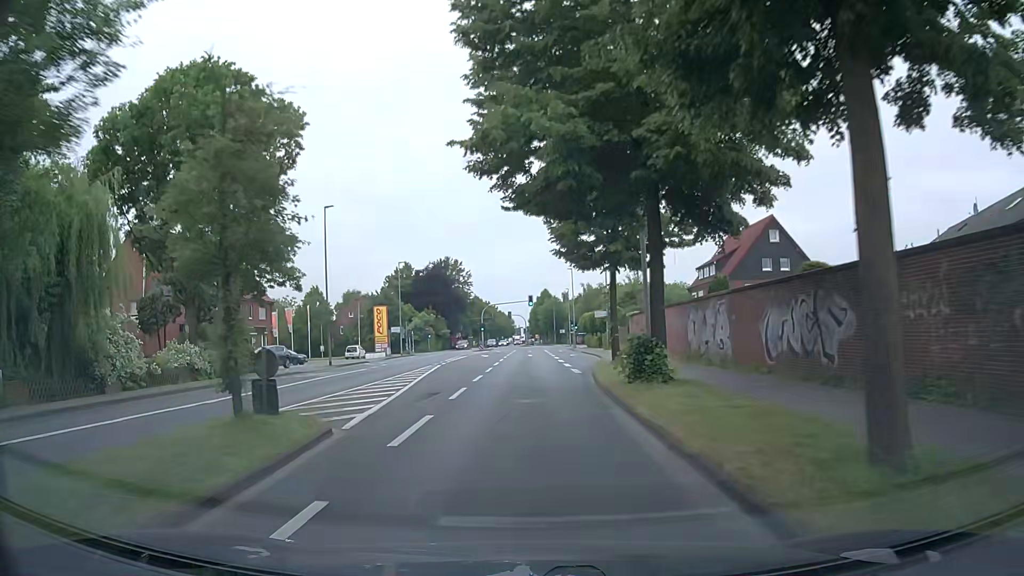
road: secondary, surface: asphalt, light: Day
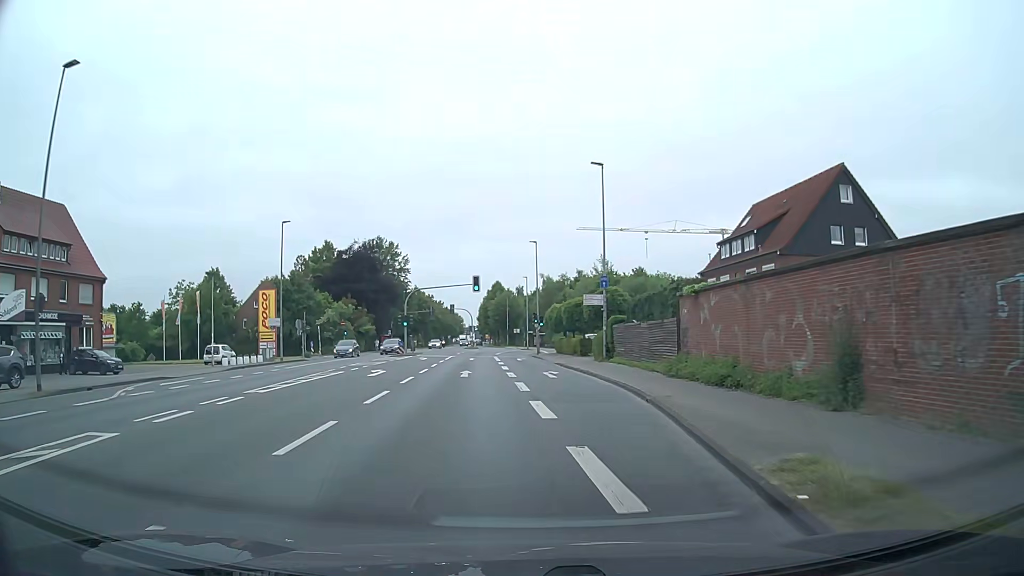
(+0.6, +25.5) m; +4°
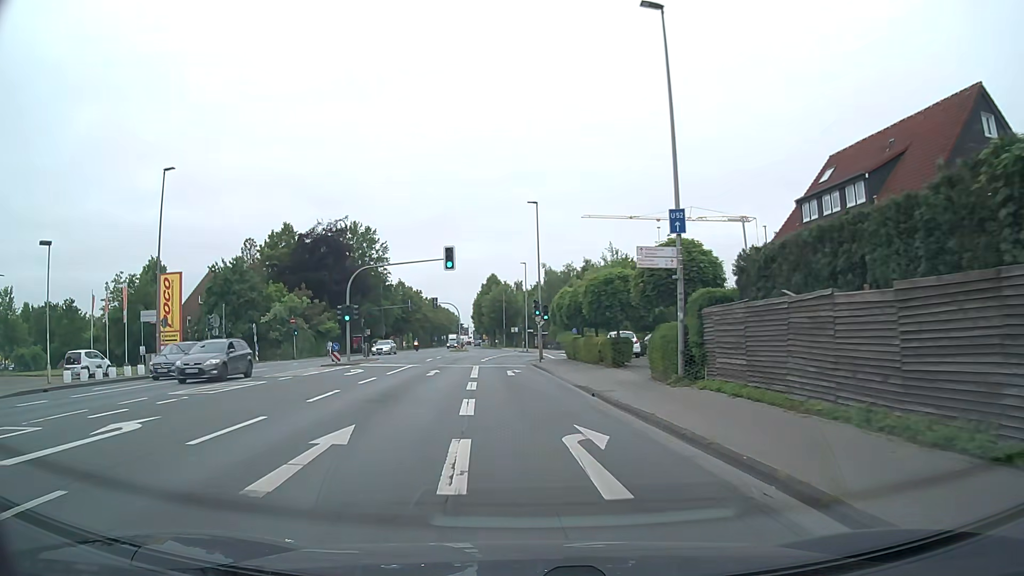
(+0.2, +17.9) m; 0°
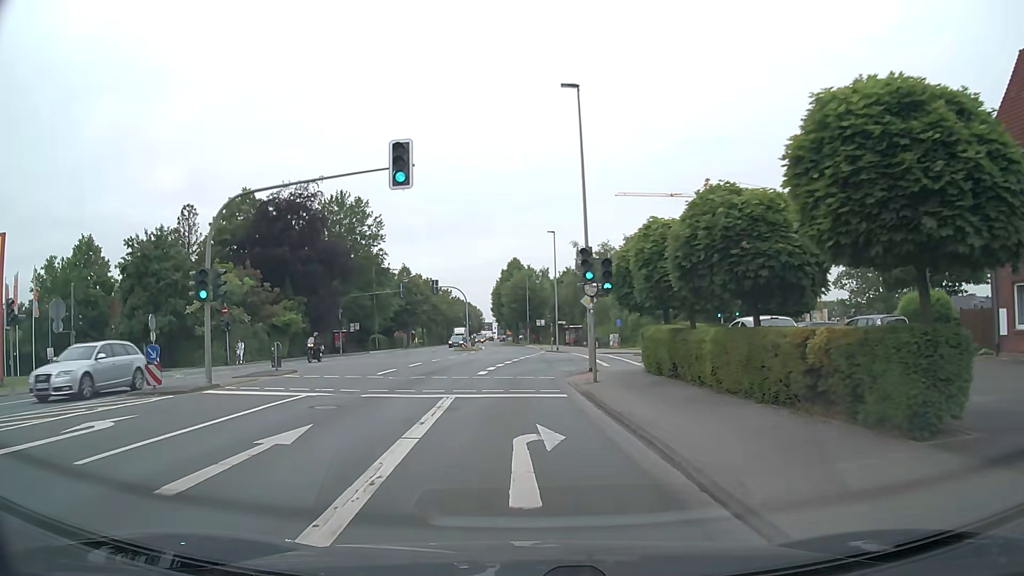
(-0.3, +20.2) m; -2°
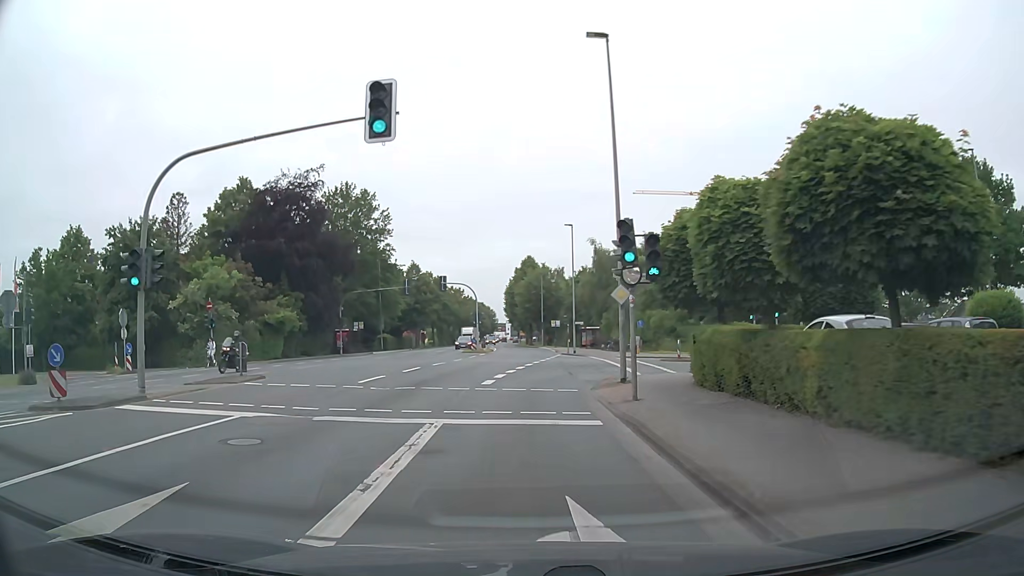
(-0.1, +4.5) m; 0°
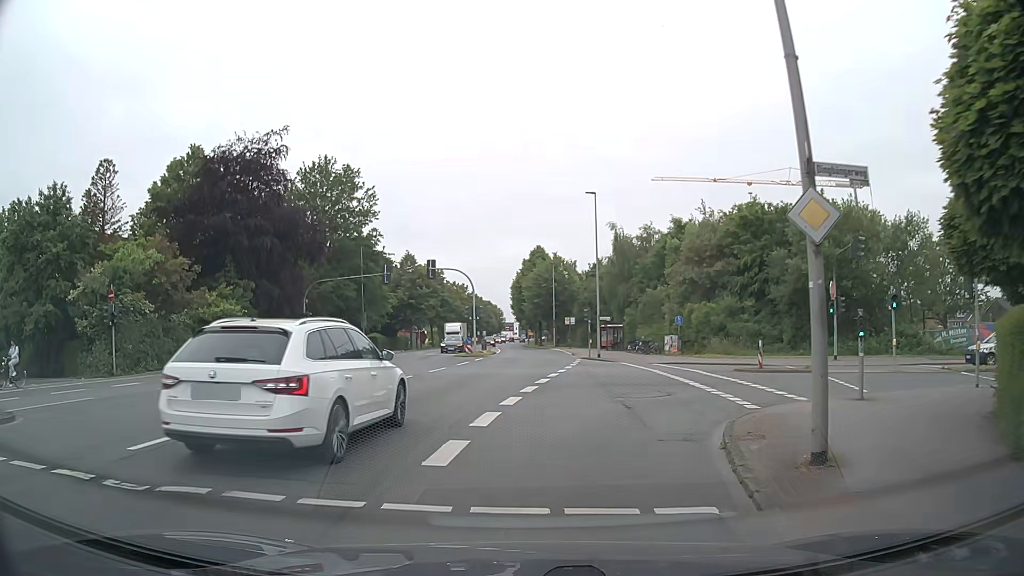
(-0.3, +12.0) m; -1°
